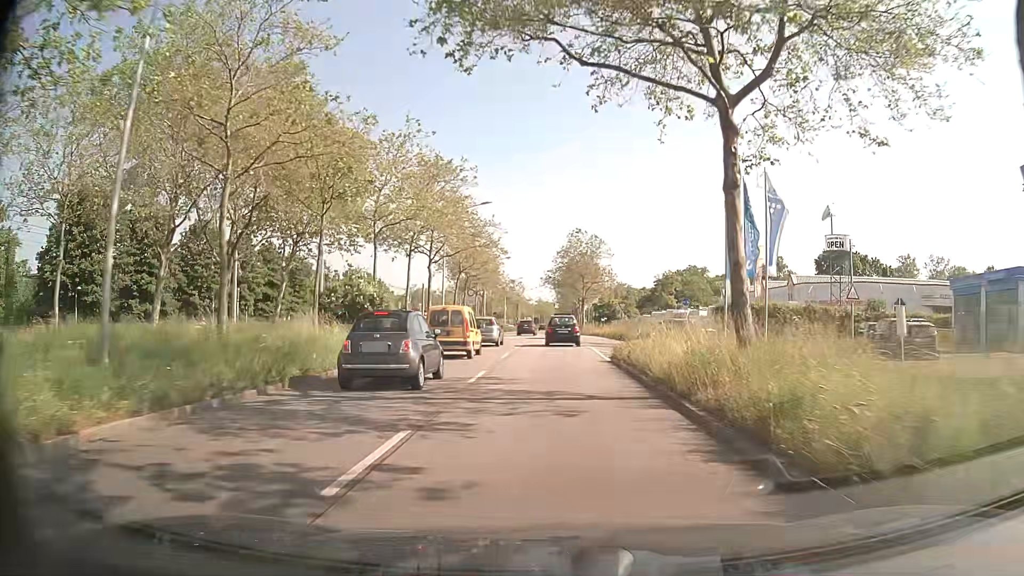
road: primary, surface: asphalt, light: Day
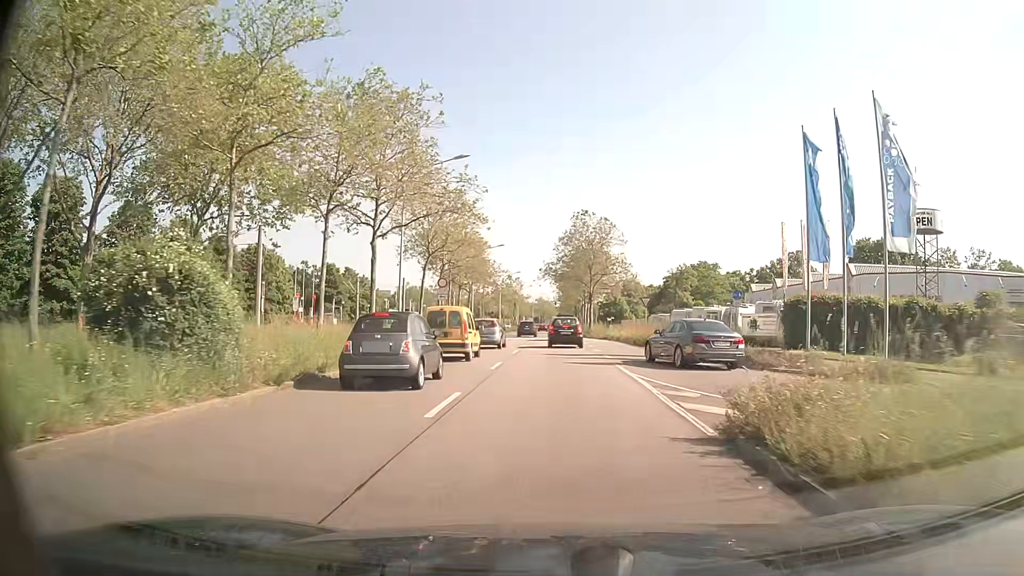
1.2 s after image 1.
(0.0, +14.1) m; 0°
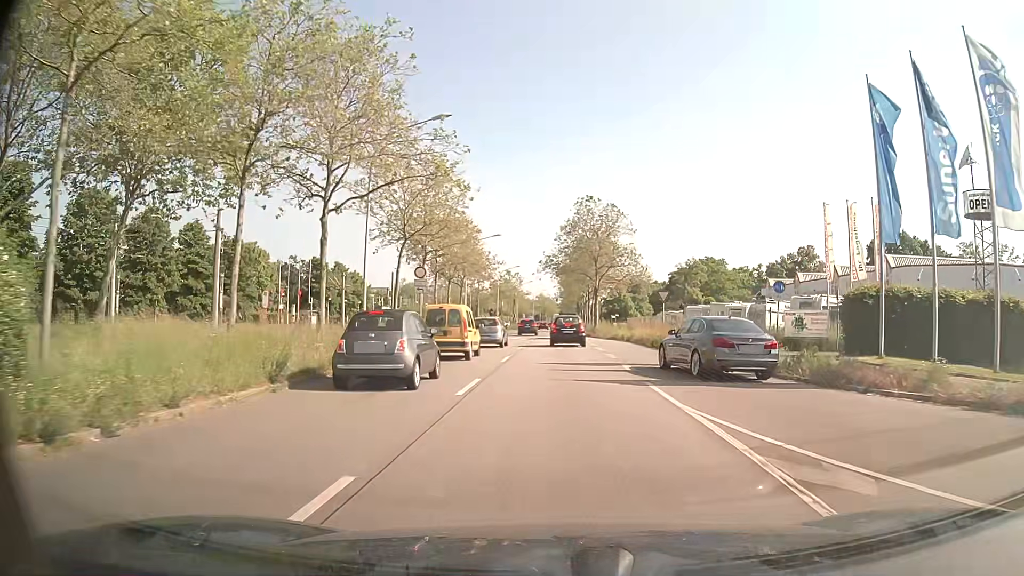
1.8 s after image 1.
(0.0, +6.7) m; 0°
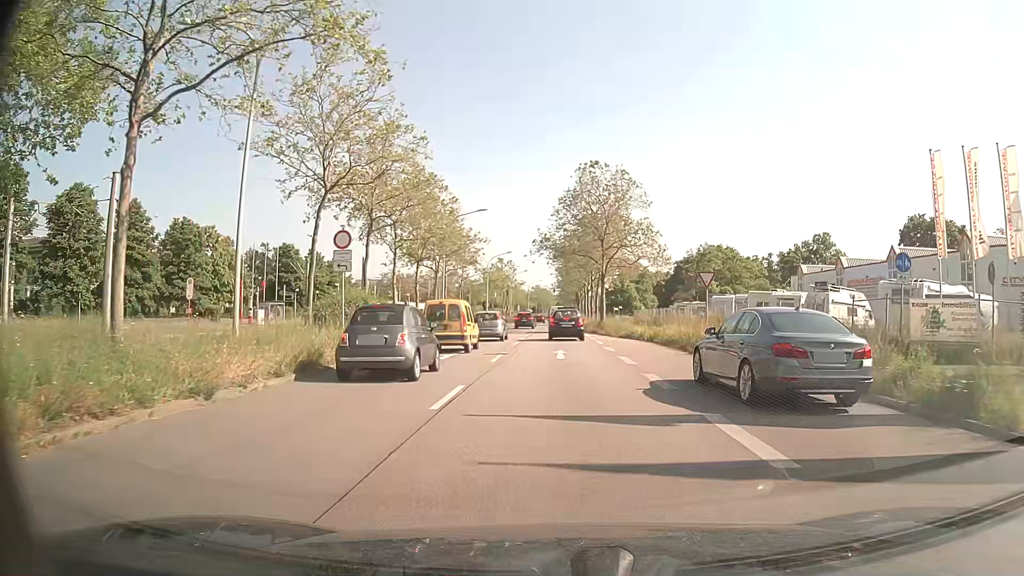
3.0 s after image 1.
(0.0, +11.2) m; +1°
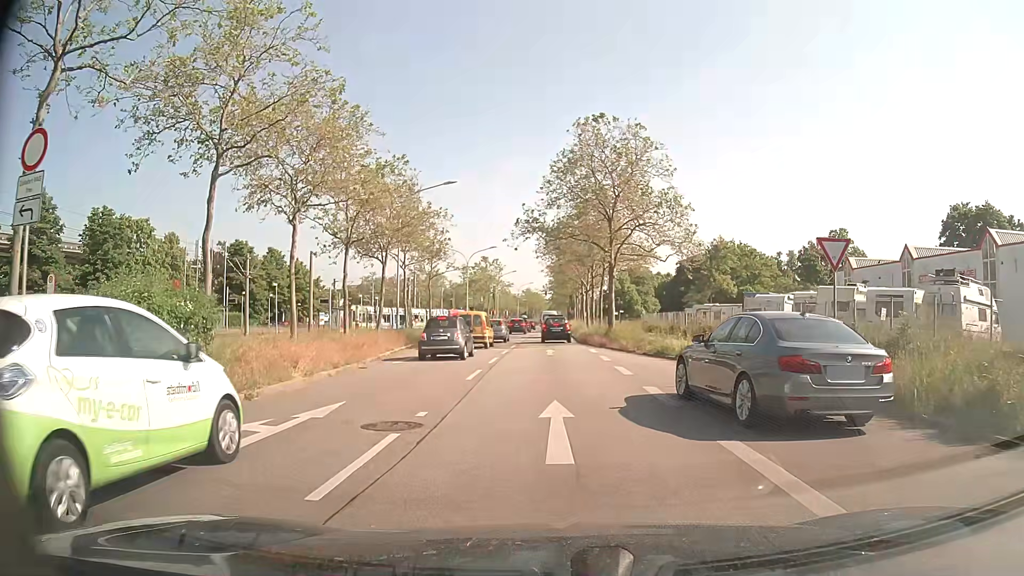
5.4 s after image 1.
(0.0, +13.0) m; 0°
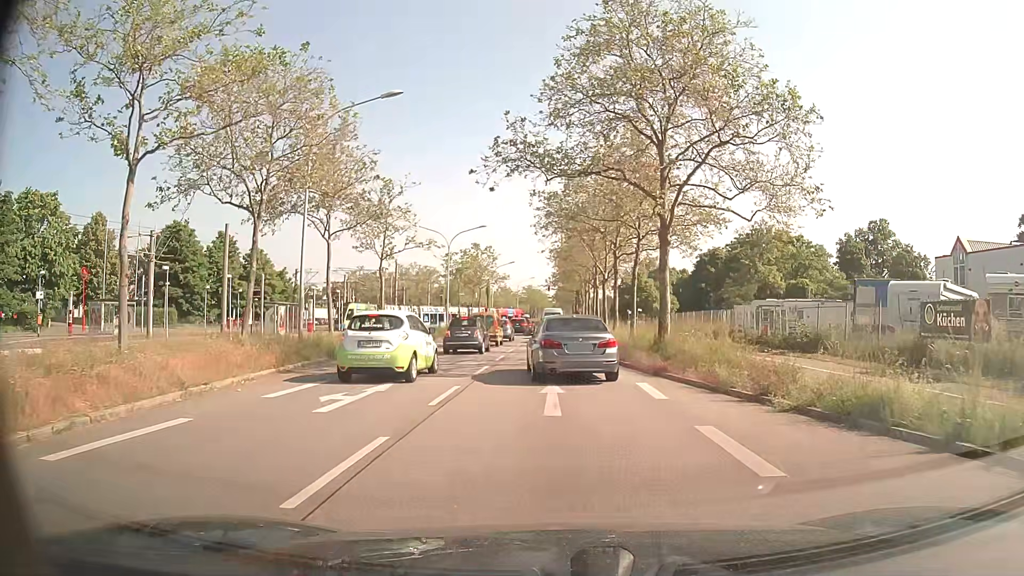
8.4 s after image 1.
(+0.1, +16.9) m; 0°
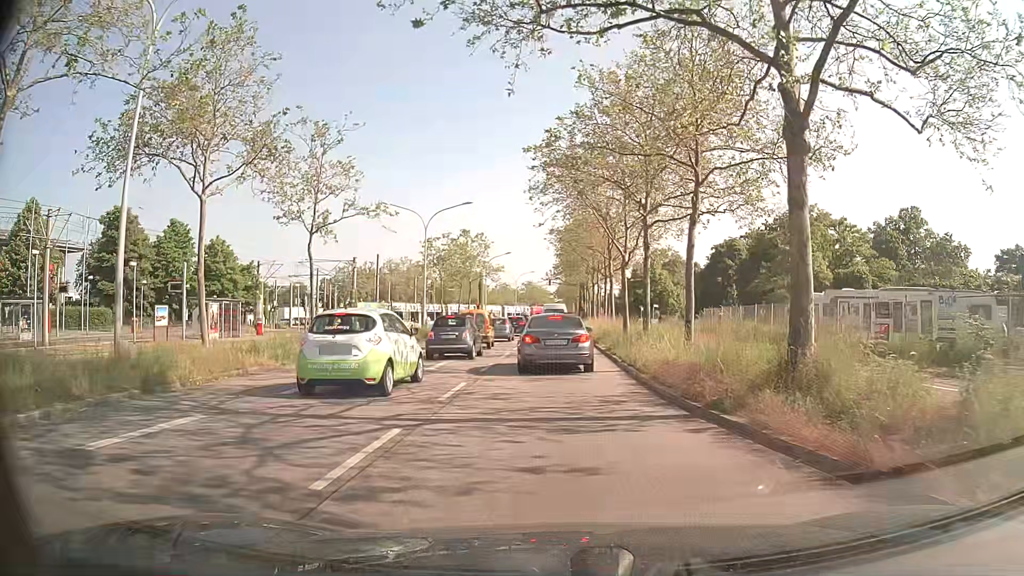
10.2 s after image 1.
(+0.1, +11.6) m; 0°
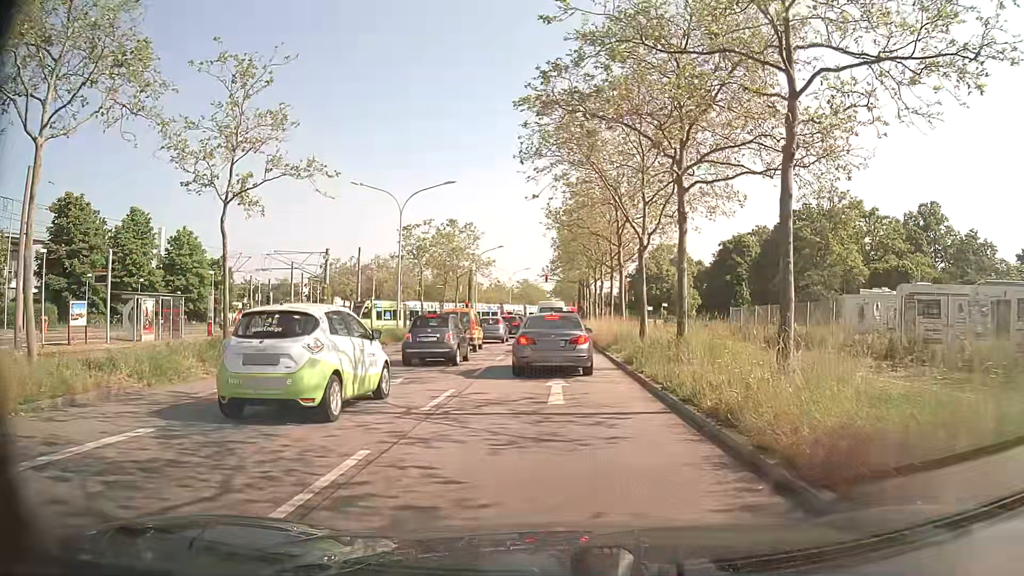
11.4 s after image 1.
(0.0, +7.3) m; 0°
(0, +10) (0, +20) (0, +30) (0, +40) (0, +50) (0, +60) (0, +70) (0, +80) (0, +90) (0, +100) m
